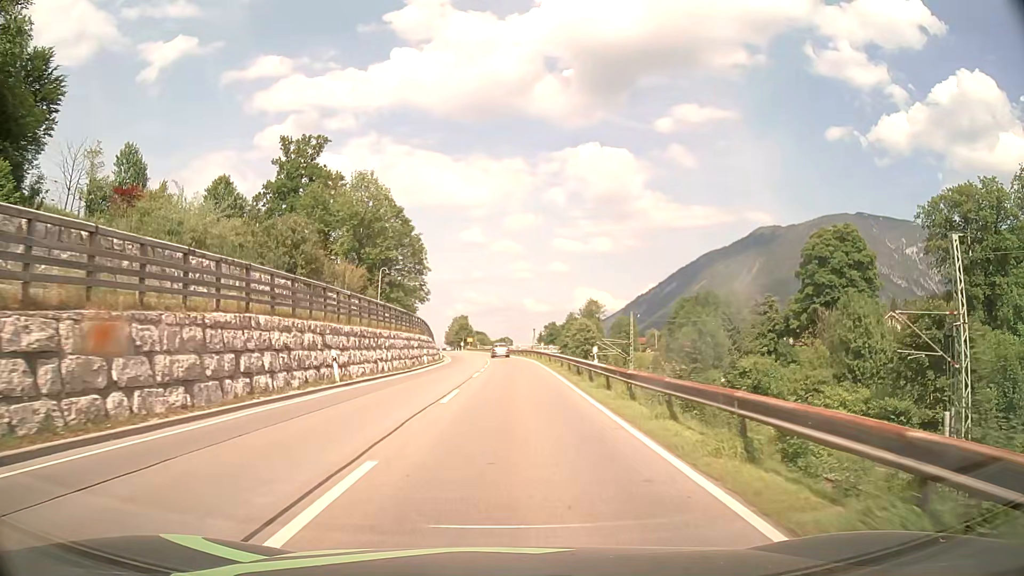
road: primary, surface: asphalt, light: Day
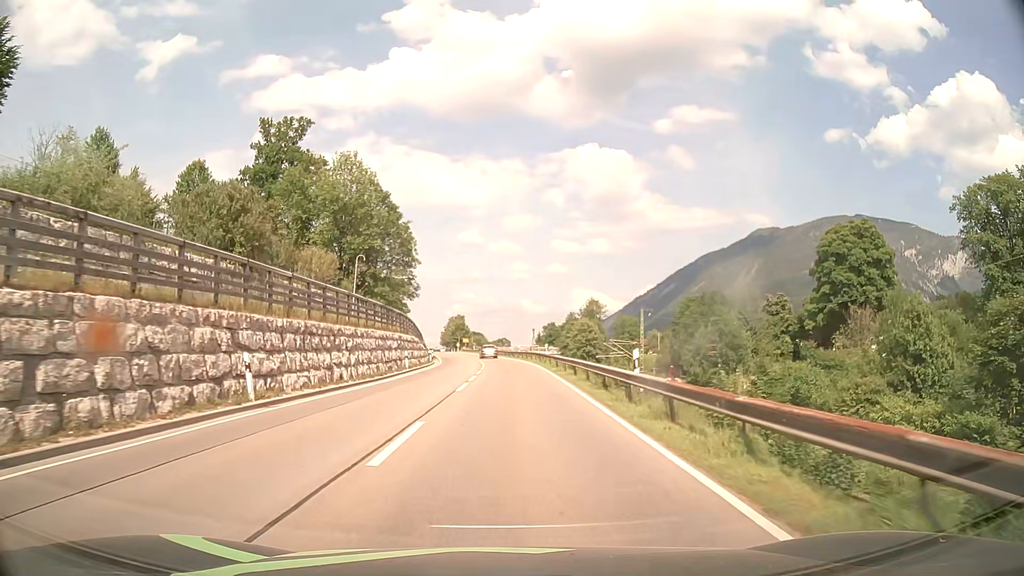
(0.0, +8.0) m; 0°
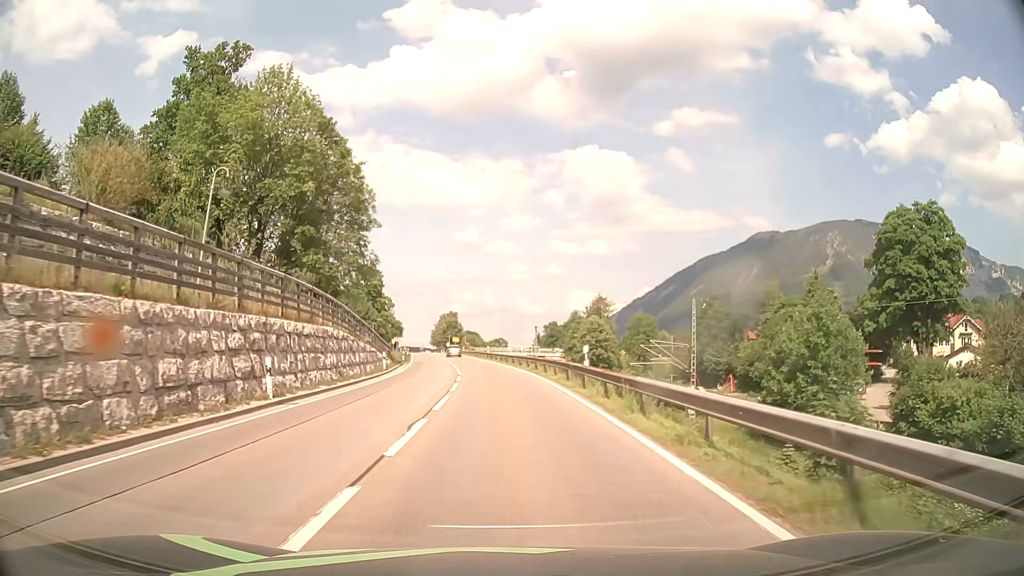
(0.0, +23.2) m; 0°
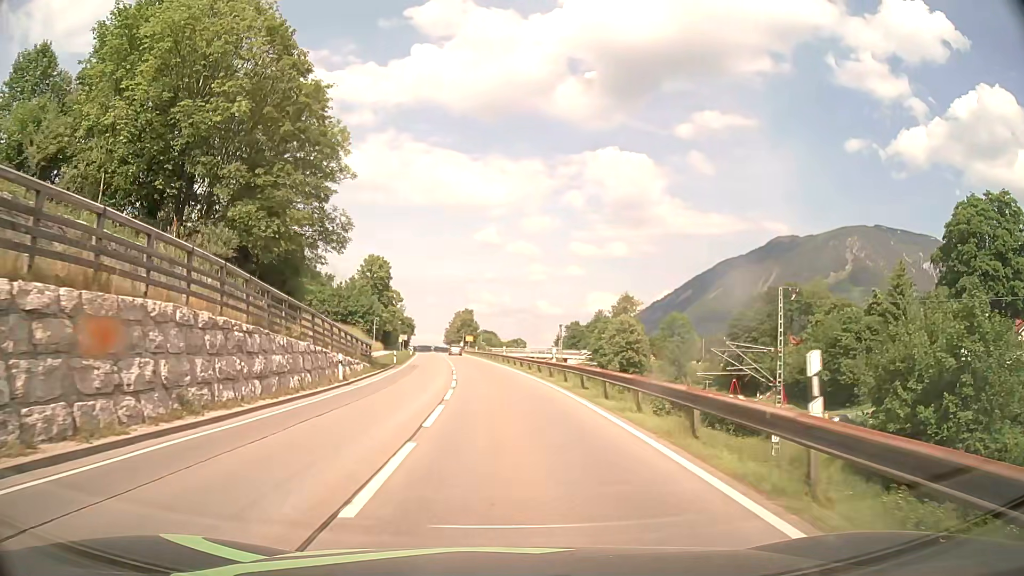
(-0.2, +15.1) m; -1°
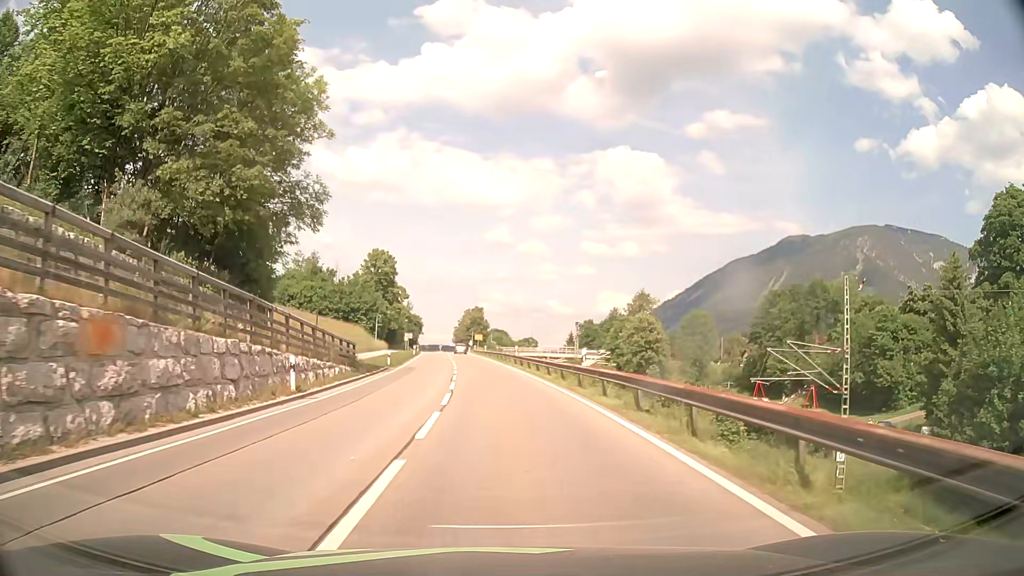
(-0.1, +7.5) m; -1°
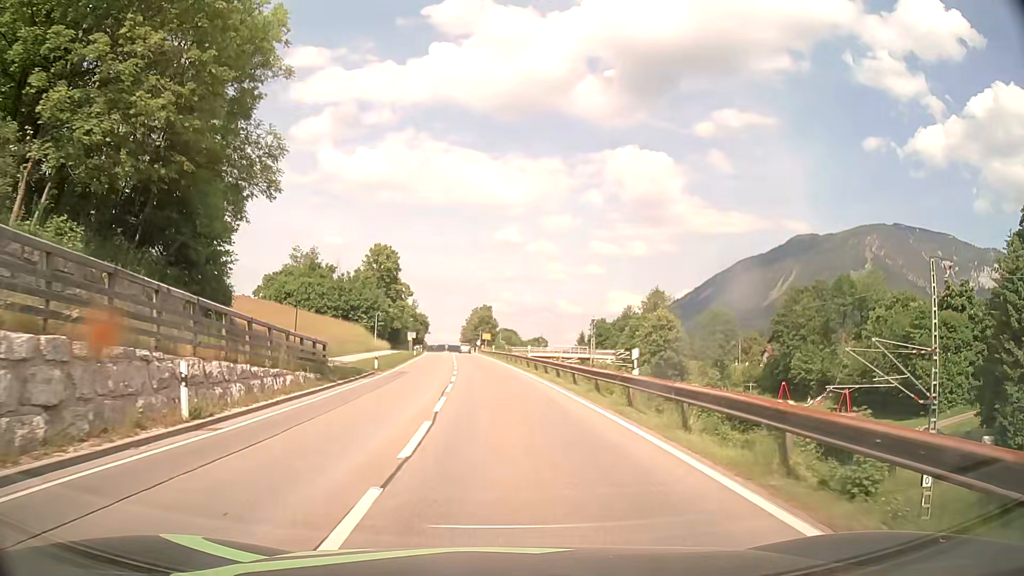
(-0.1, +7.5) m; -1°
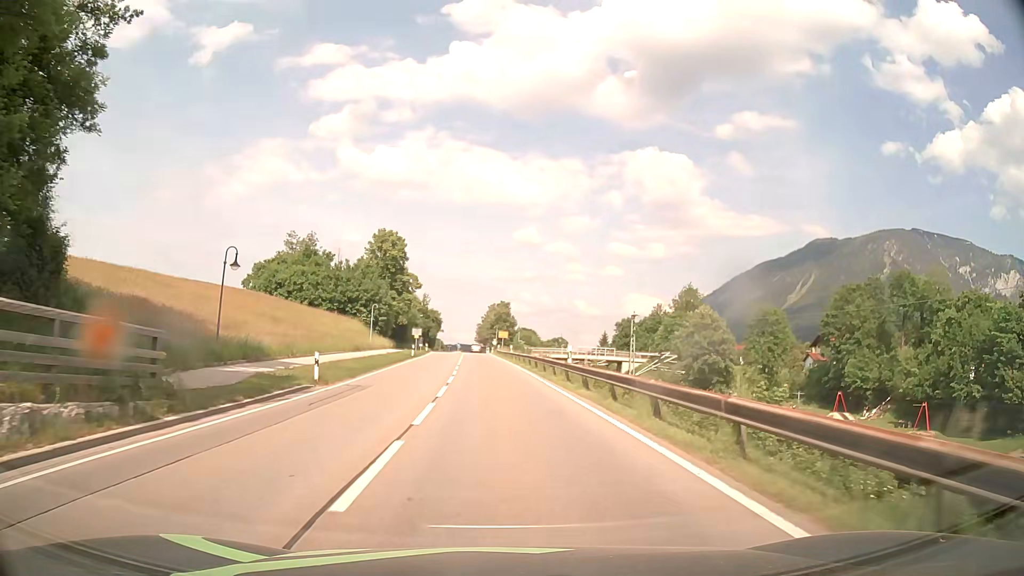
(-0.1, +15.1) m; -1°
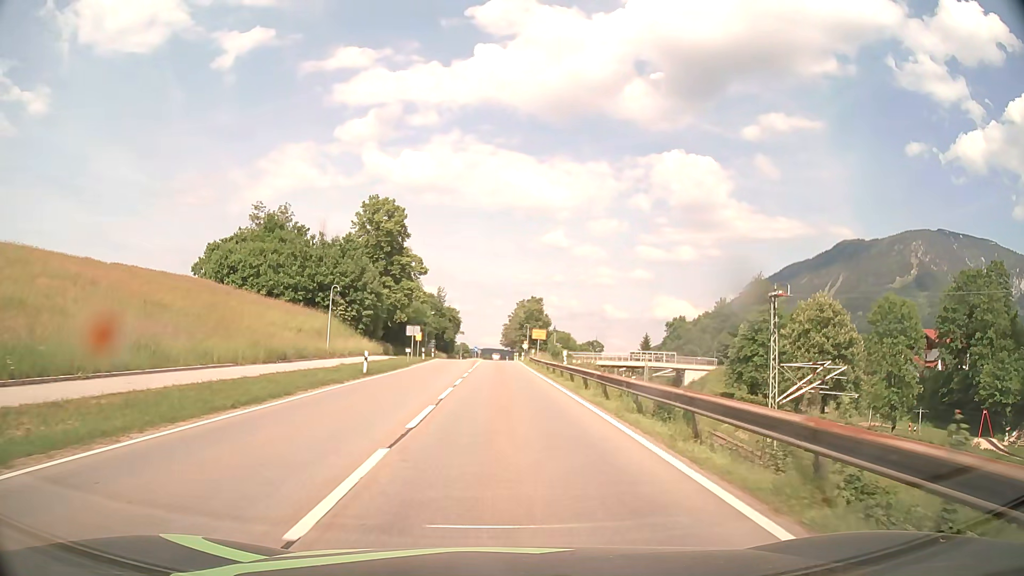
(-0.7, +30.4) m; -2°
(0, +10) (0, +20) (0, +30) (0, +40) (0, +50) (0, +60) (0, +70) (-1, +80) (-1, +90) (-1, +100) m
